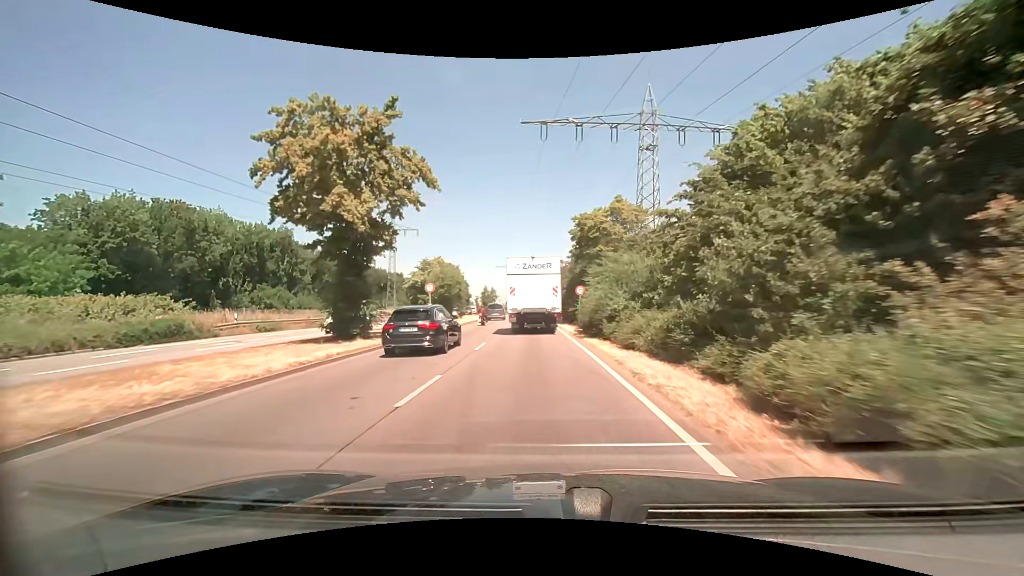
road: primary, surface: asphalt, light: Day
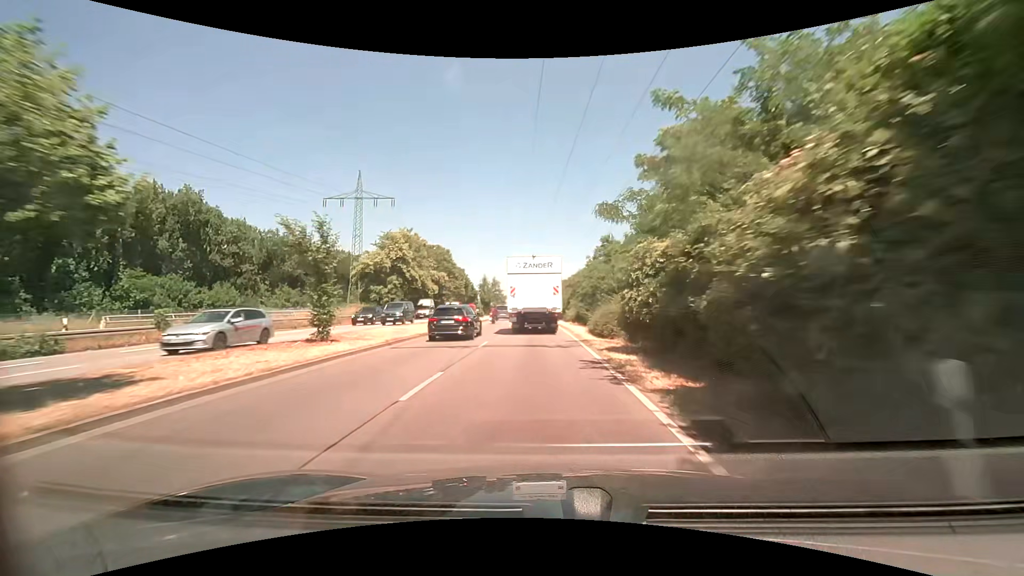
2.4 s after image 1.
(-0.6, +36.3) m; -2°
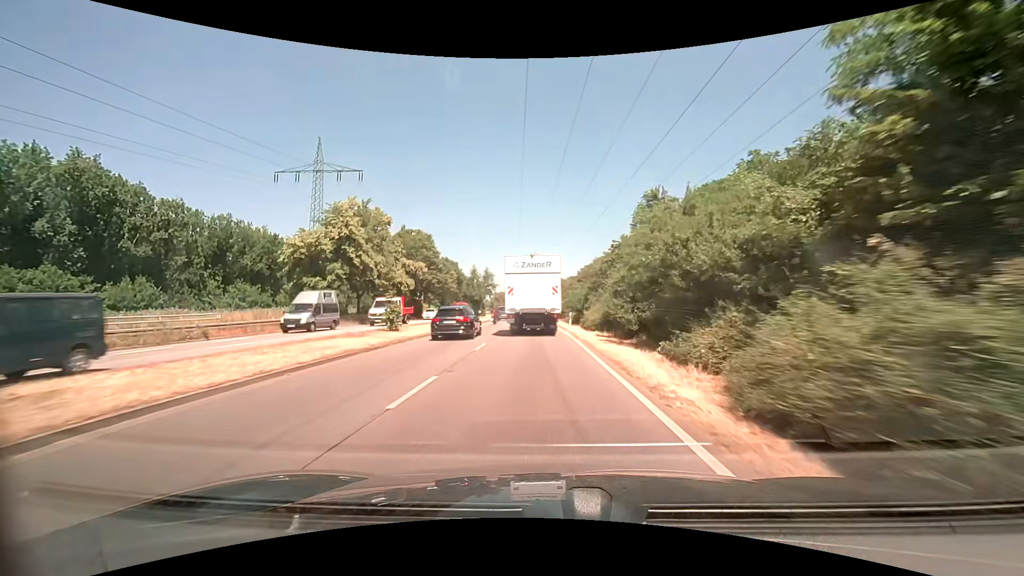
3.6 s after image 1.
(-0.1, +18.7) m; 0°
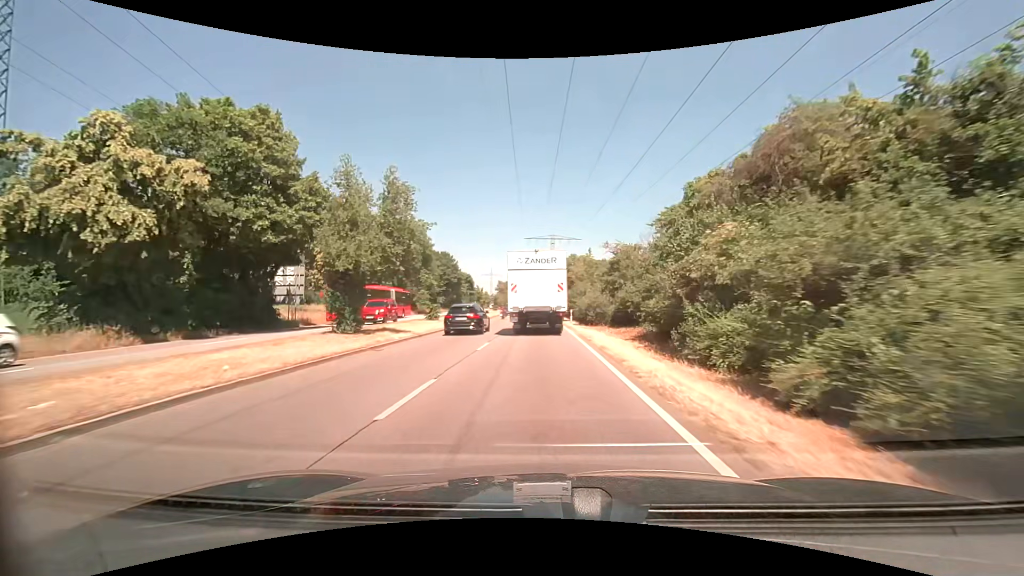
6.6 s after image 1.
(-0.9, +46.3) m; -2°
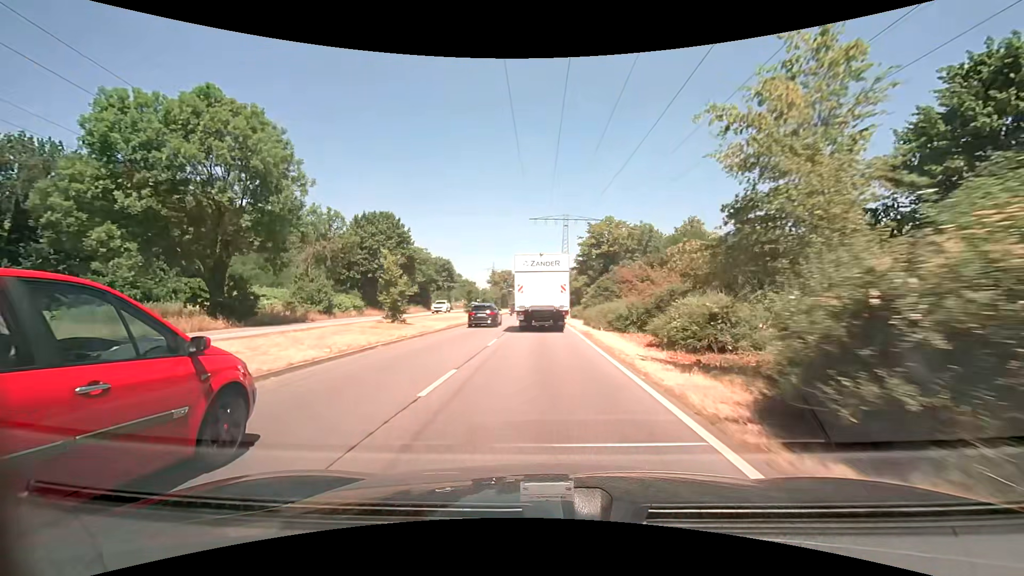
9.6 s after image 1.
(-0.8, +44.1) m; -2°
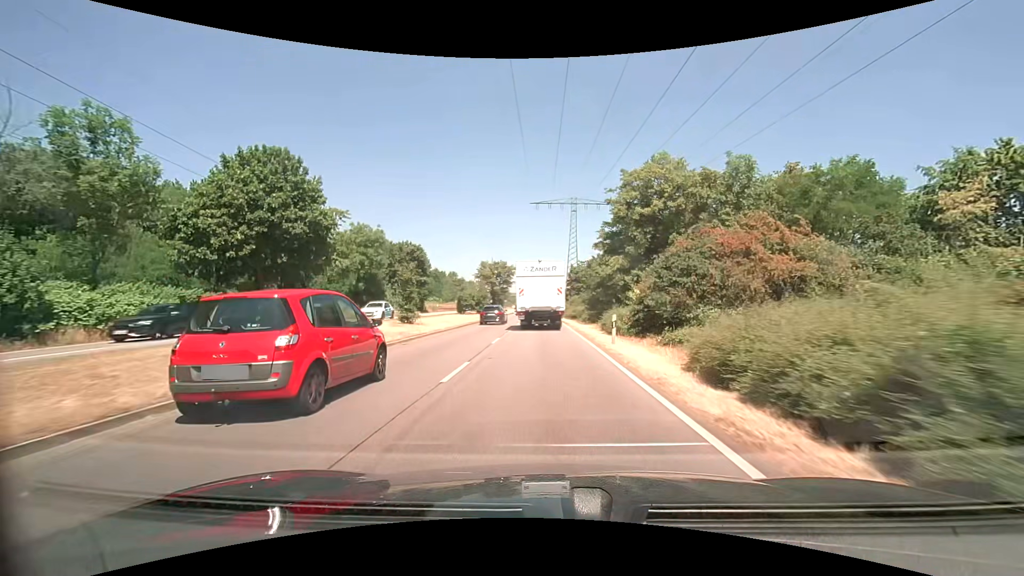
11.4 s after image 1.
(0.0, +26.0) m; 0°
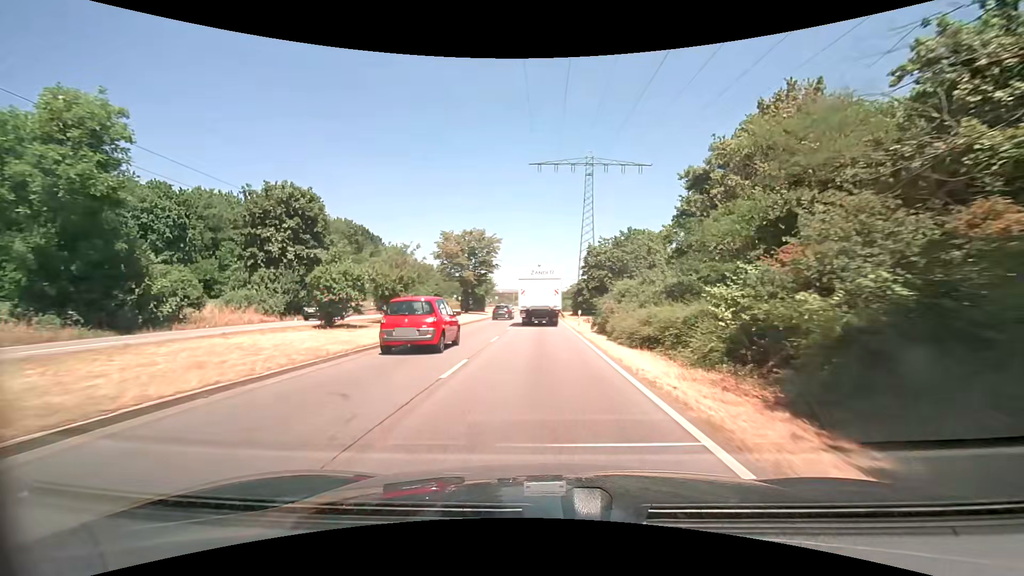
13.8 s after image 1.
(-0.2, +35.9) m; -1°
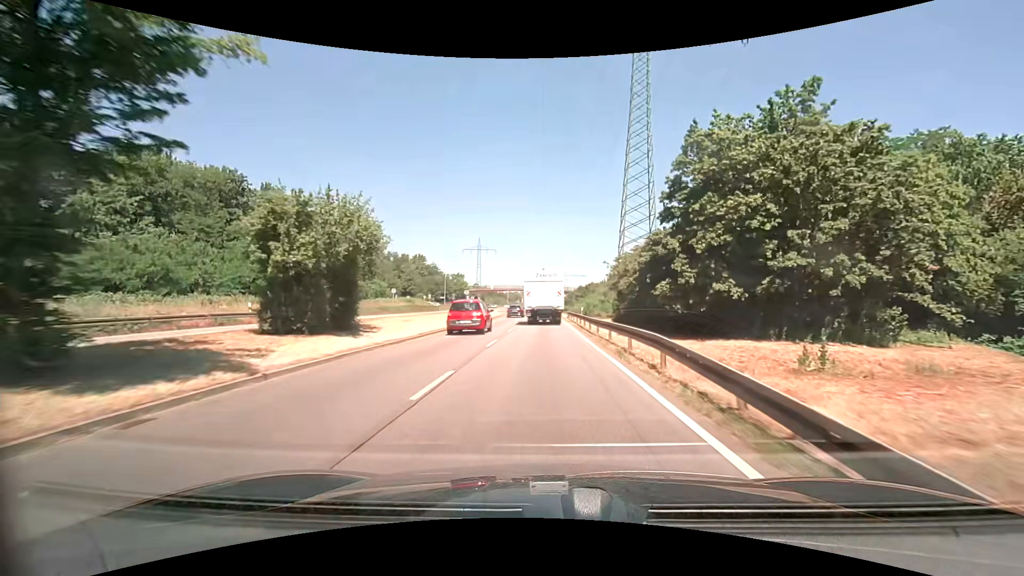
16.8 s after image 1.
(-0.2, +47.8) m; 0°
(0, +10) (0, +20) (0, +30) (0, +40) (0, +50) (0, +60) (0, +70) (0, +80) (0, +90) (+1, +100) m
